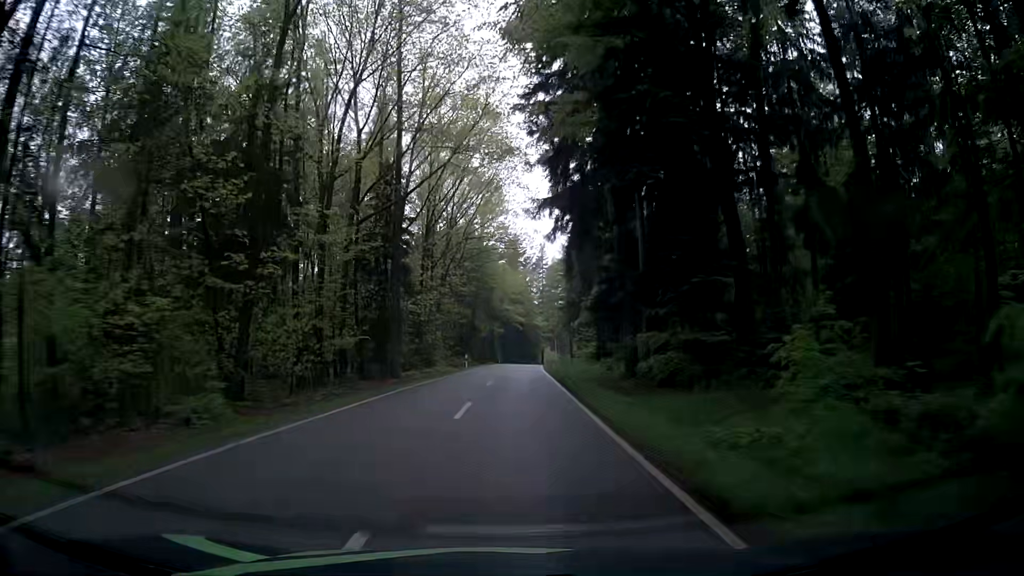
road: tertiary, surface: asphalt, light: Day
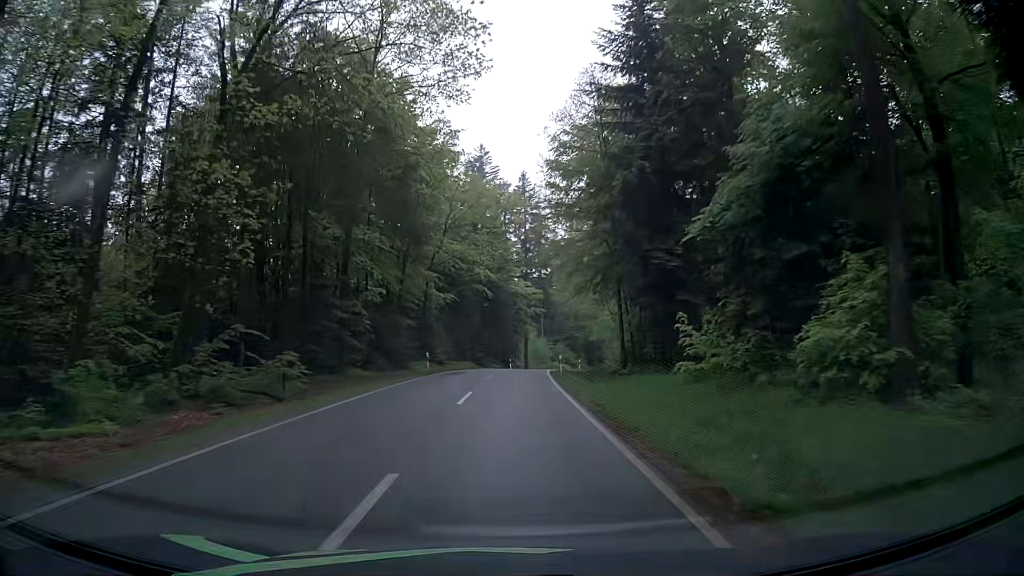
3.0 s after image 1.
(+0.6, +58.4) m; +1°
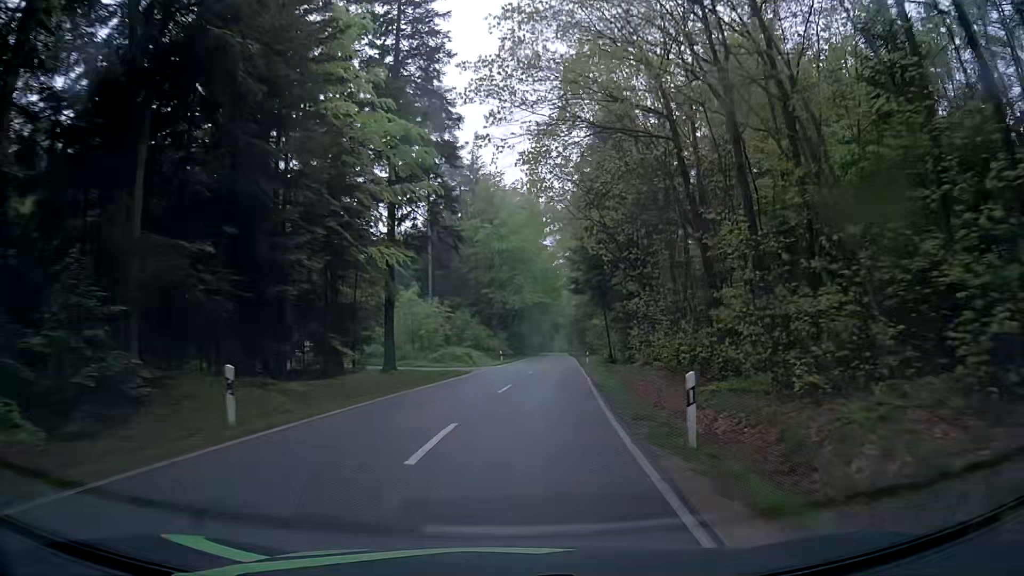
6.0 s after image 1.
(+2.7, +55.5) m; +9°
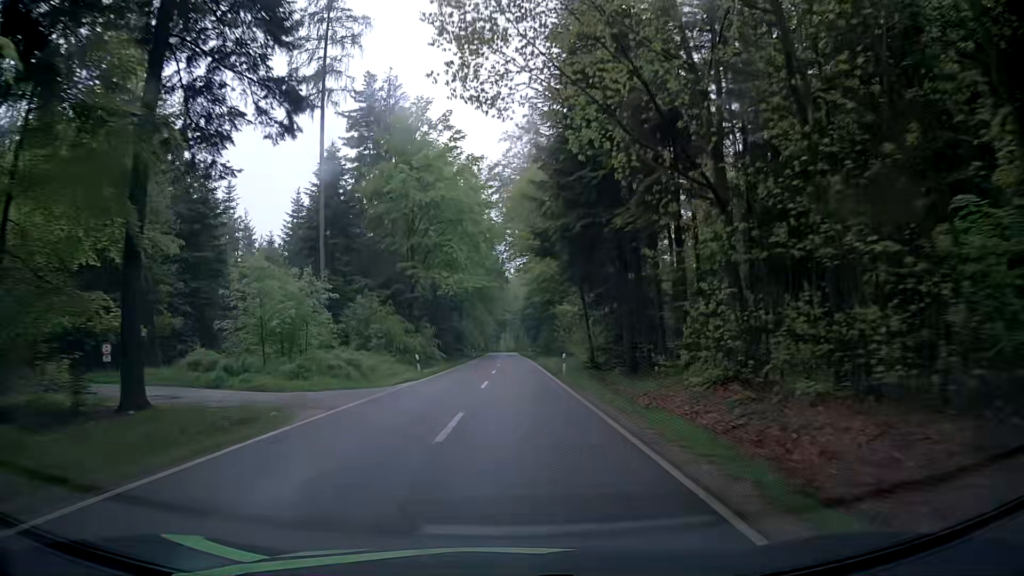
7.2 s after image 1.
(+1.5, +22.5) m; +5°
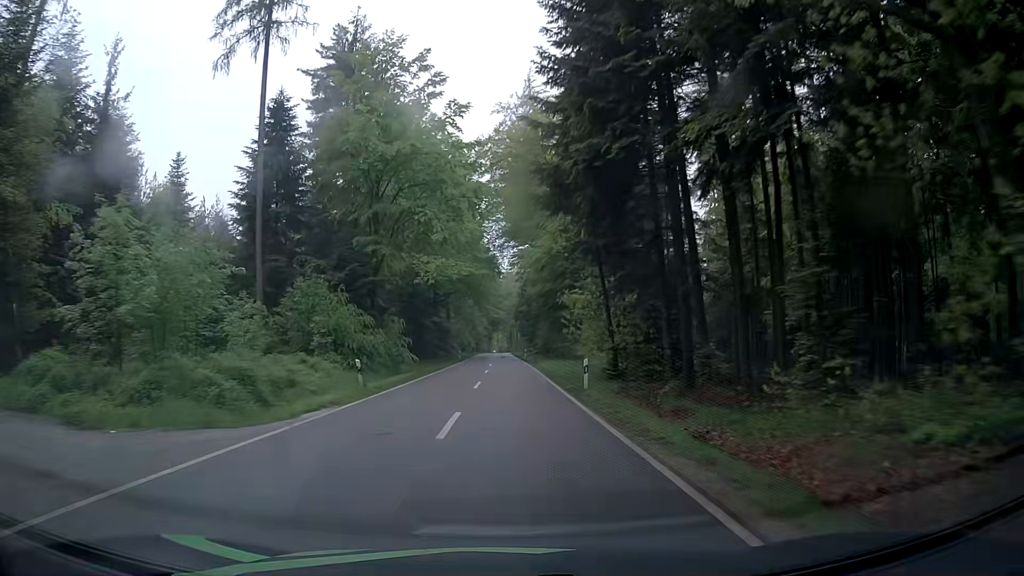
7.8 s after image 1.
(+0.3, +11.6) m; +1°
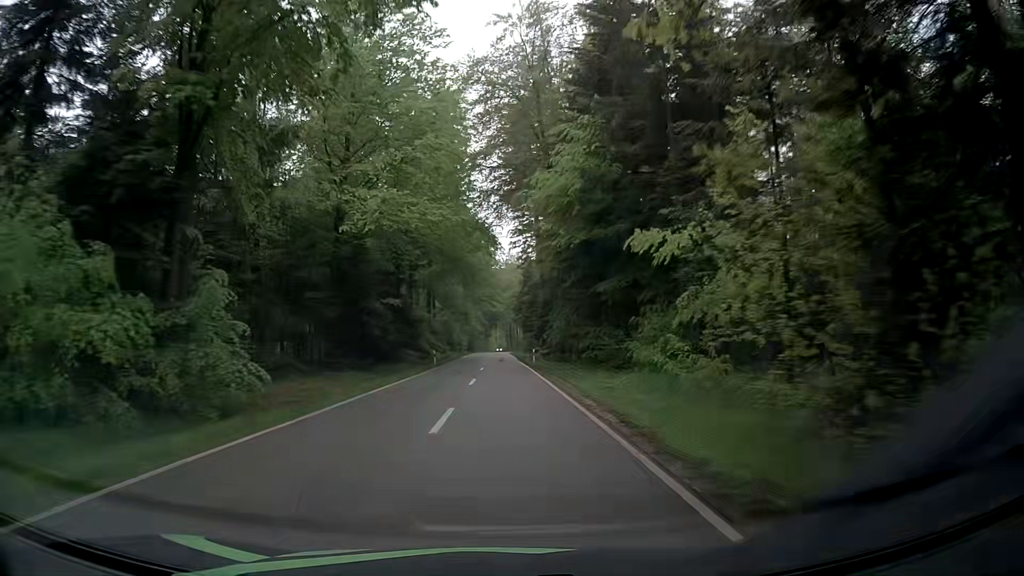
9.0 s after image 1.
(+0.1, +23.8) m; 0°
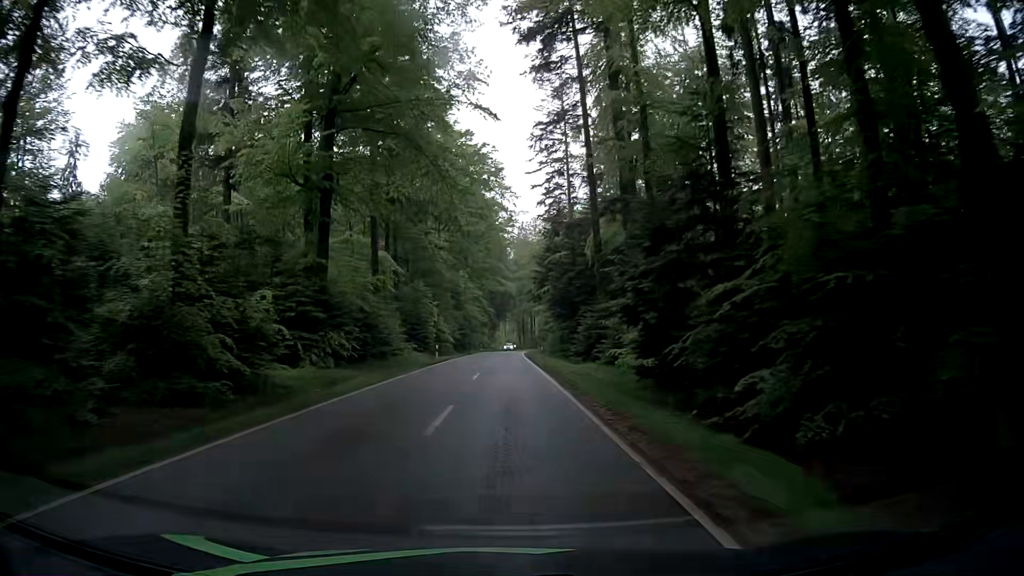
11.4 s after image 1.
(-0.3, +48.5) m; 0°
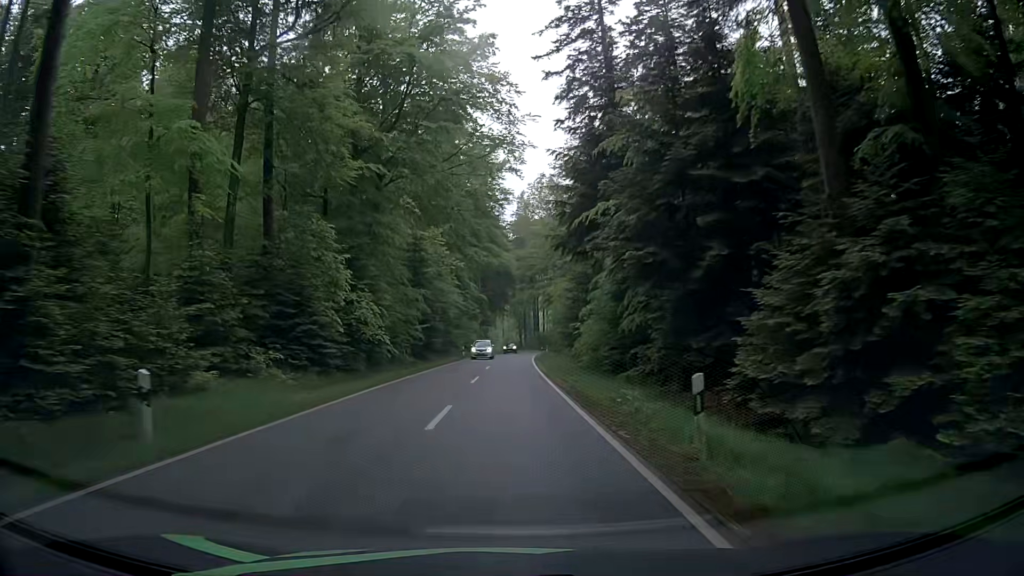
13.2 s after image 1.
(-0.4, +35.7) m; 0°
(0, +10) (0, +20) (0, +30) (0, +40) (0, +50) (+1, +60) (+1, +70) (+2, +80) (+2, +90) (+3, +100) m
